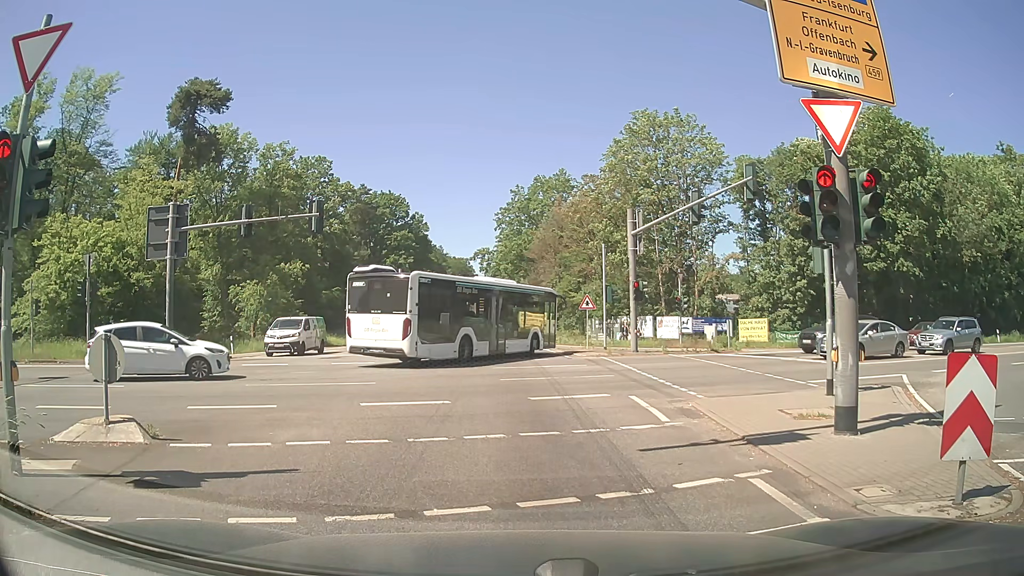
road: secondary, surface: asphalt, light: Day
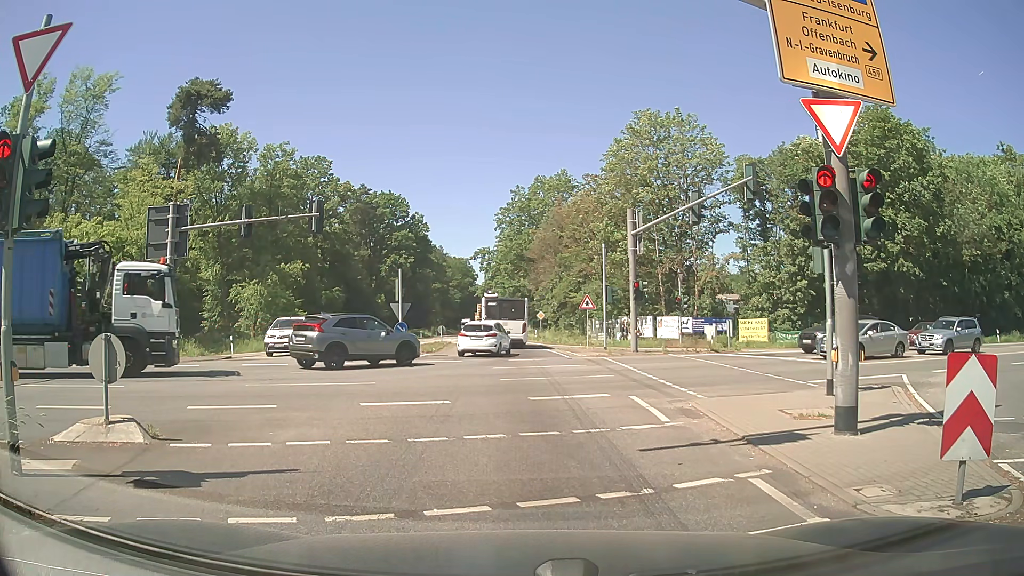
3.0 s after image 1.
(0.0, 0.0) m; 0°
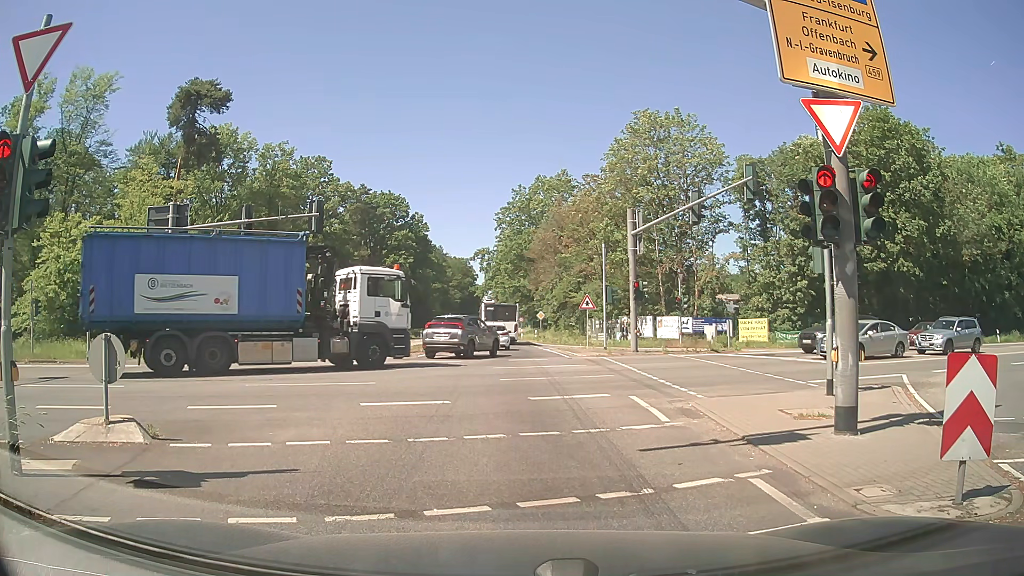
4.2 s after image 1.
(0.0, 0.0) m; 0°
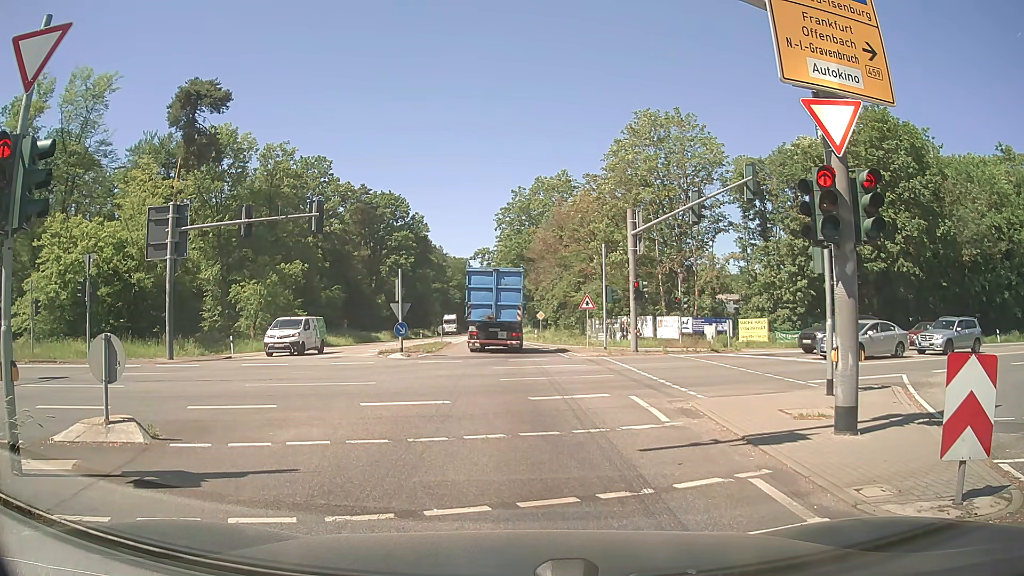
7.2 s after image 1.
(0.0, 0.0) m; 0°
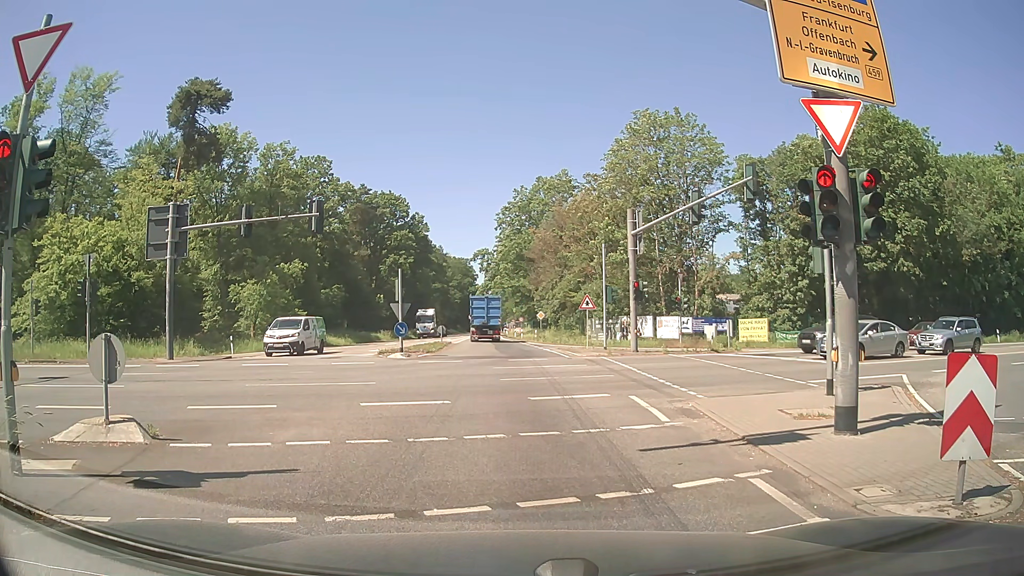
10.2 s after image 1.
(0.0, 0.0) m; 0°
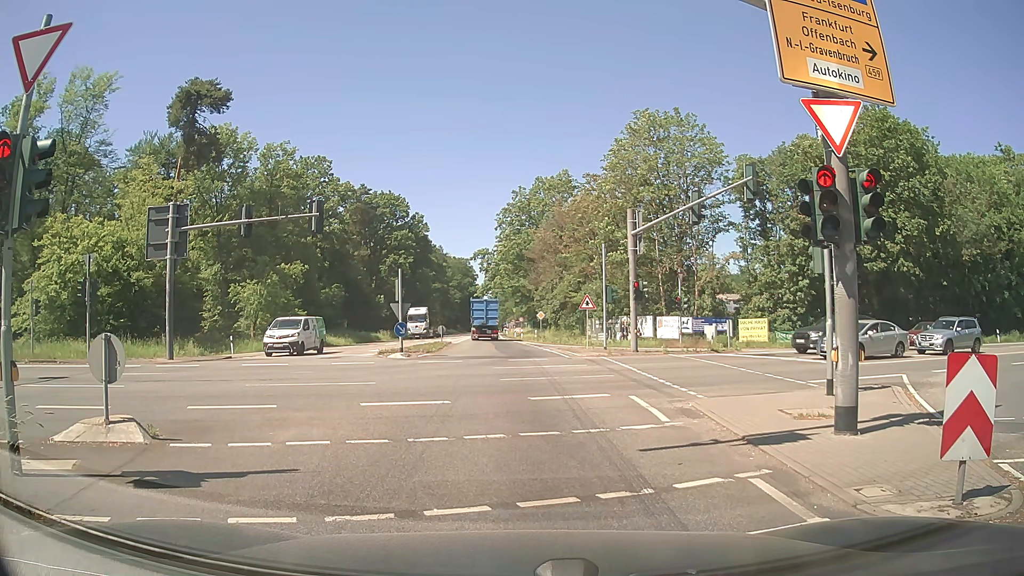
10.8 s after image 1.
(0.0, 0.0) m; 0°
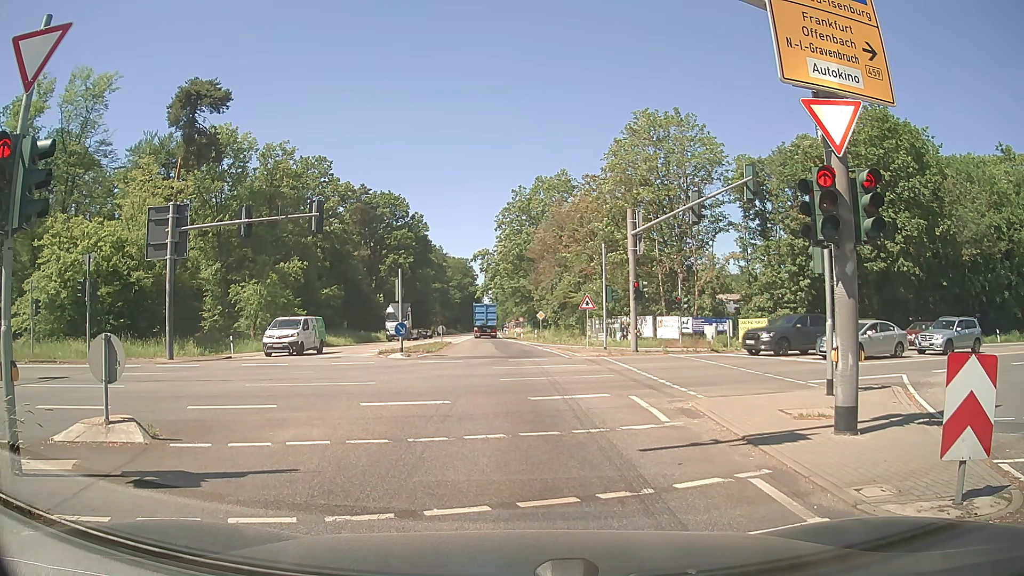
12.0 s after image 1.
(0.0, 0.0) m; 0°
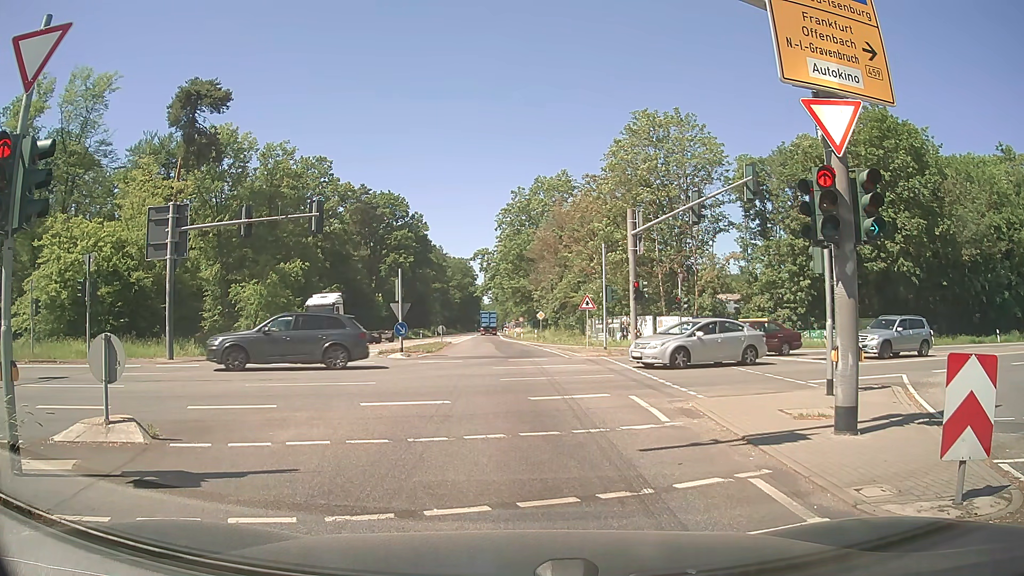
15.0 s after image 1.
(0.0, 0.0) m; 0°
